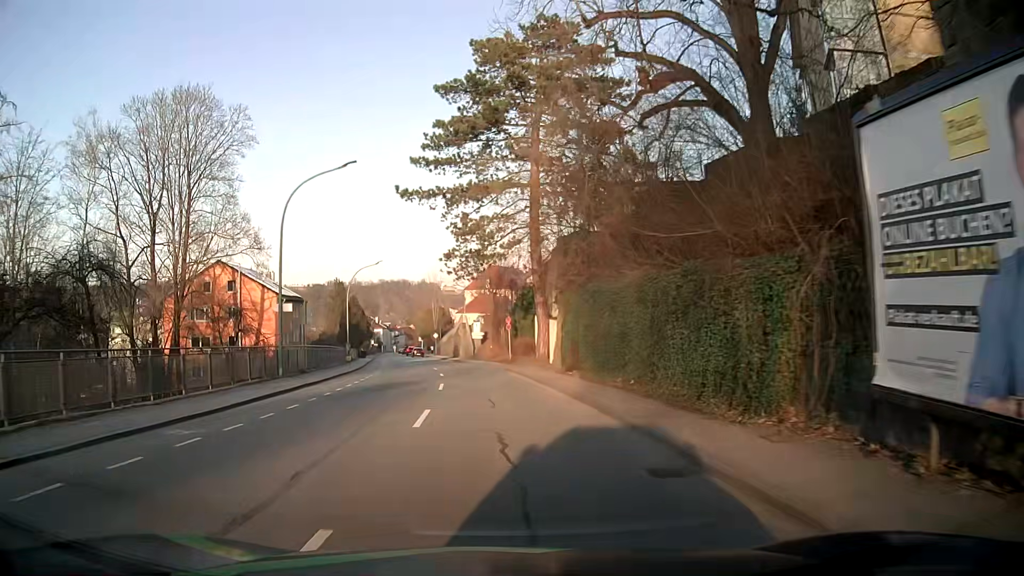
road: tertiary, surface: asphalt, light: Day
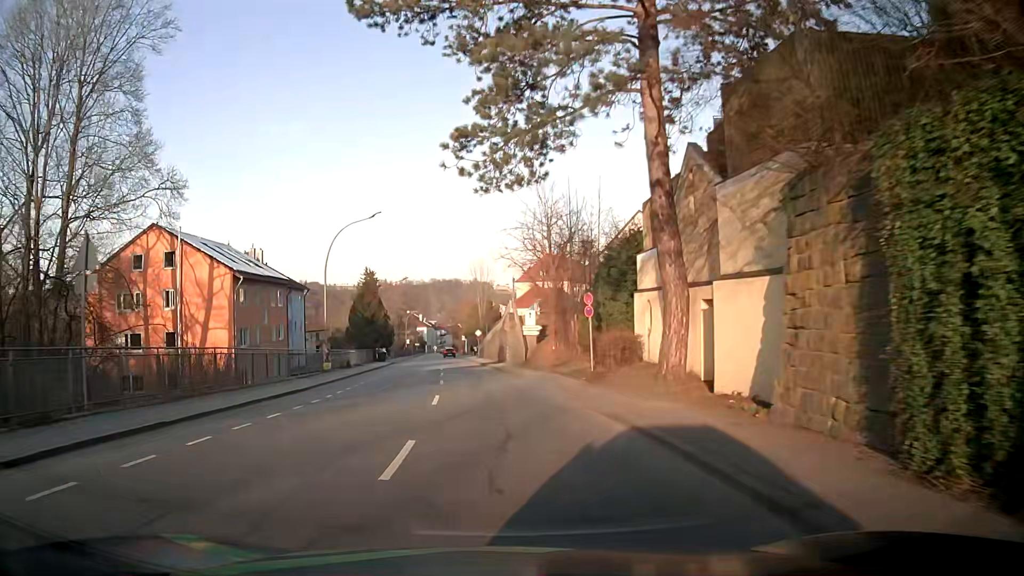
(-0.9, +22.4) m; -5°
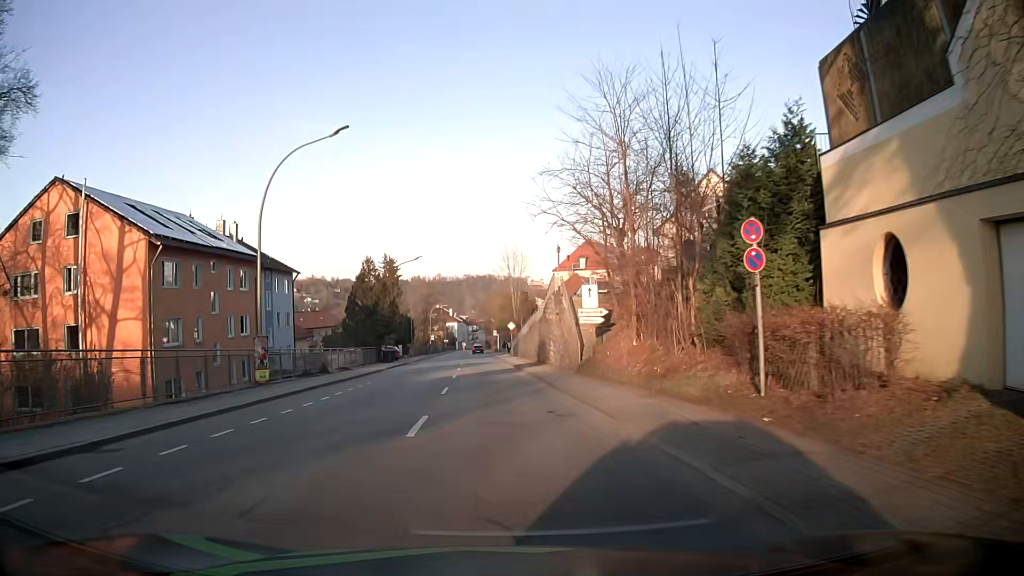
(-0.3, +15.1) m; -3°
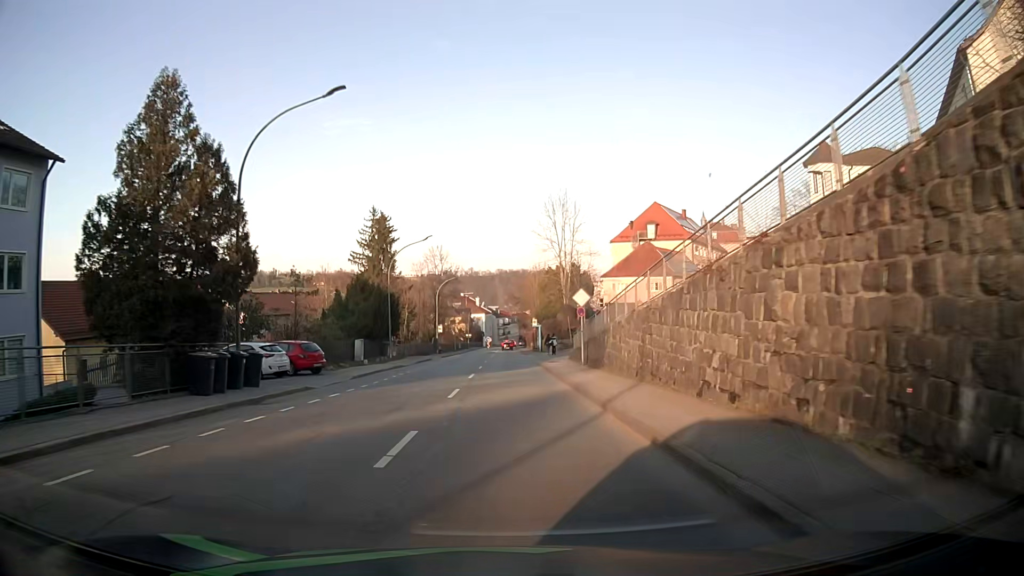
(-1.2, +38.8) m; -2°
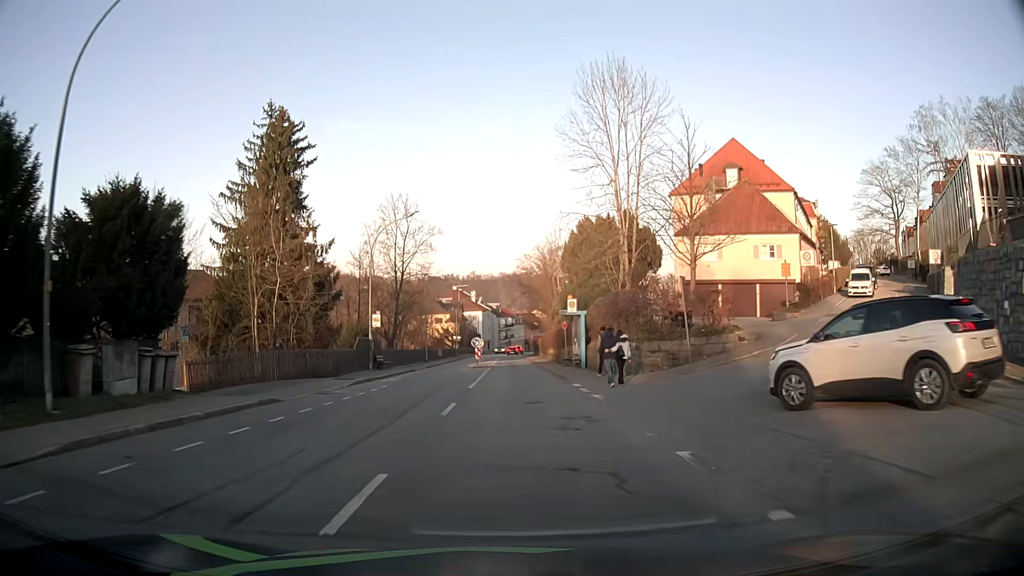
(-0.3, +39.2) m; -1°
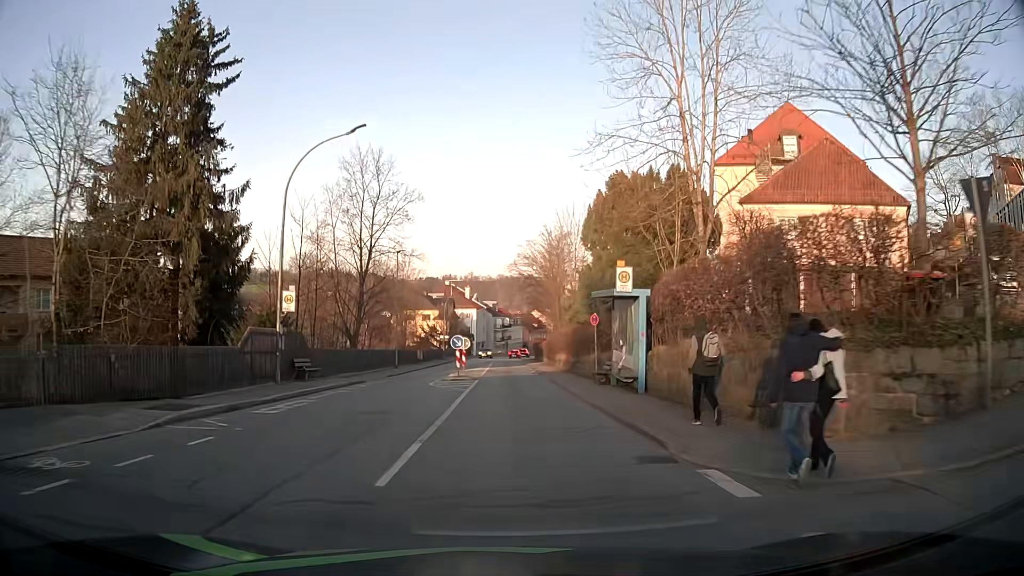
(0.0, +15.4) m; 0°
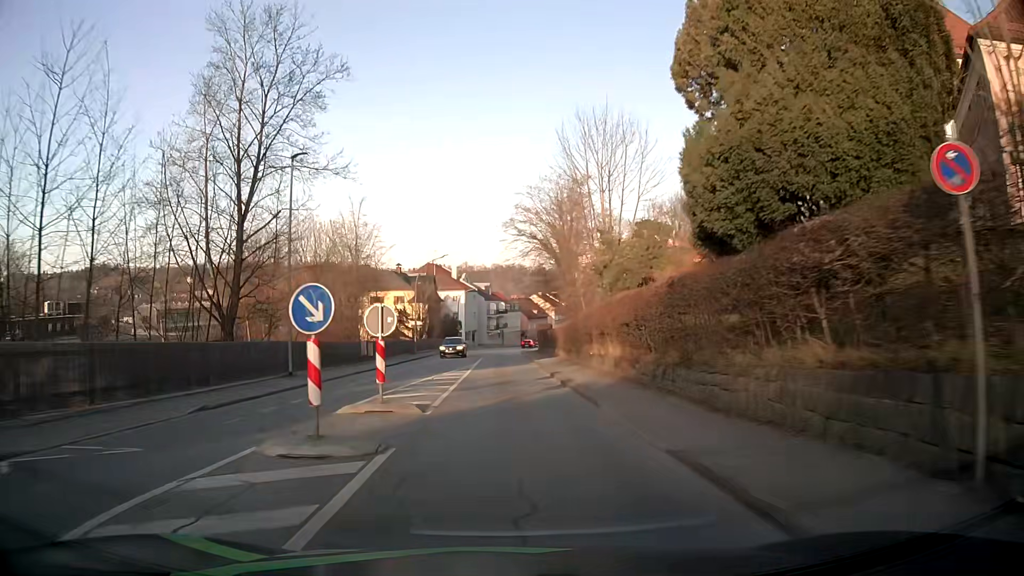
(+0.3, +23.0) m; +1°
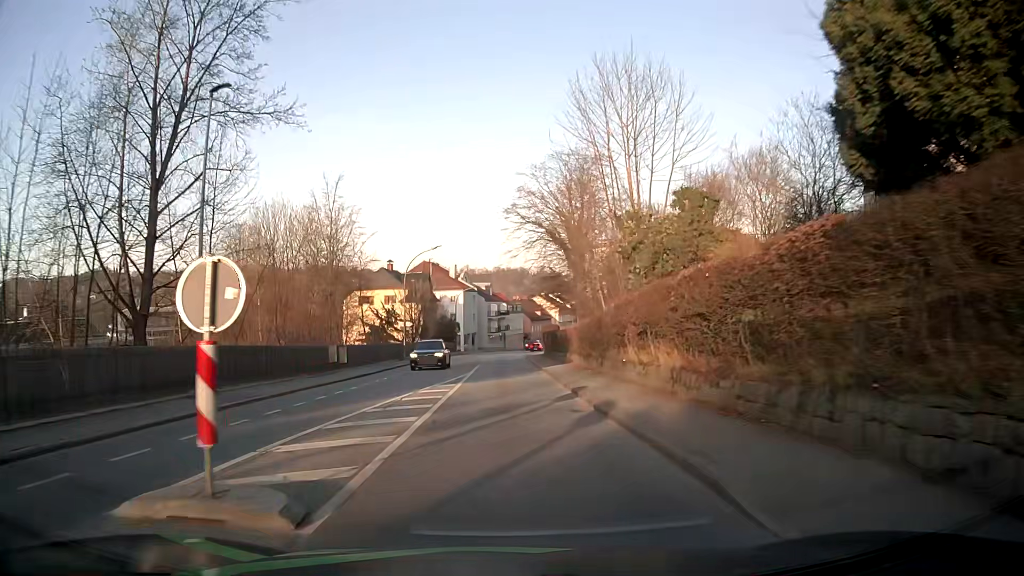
(0.0, +7.7) m; -1°
(0, +10) (0, +20) (0, +30) (0, +40) (0, +50) (0, +60) (0, +70) (+1, +80) (+2, +90) (+3, +100) m
